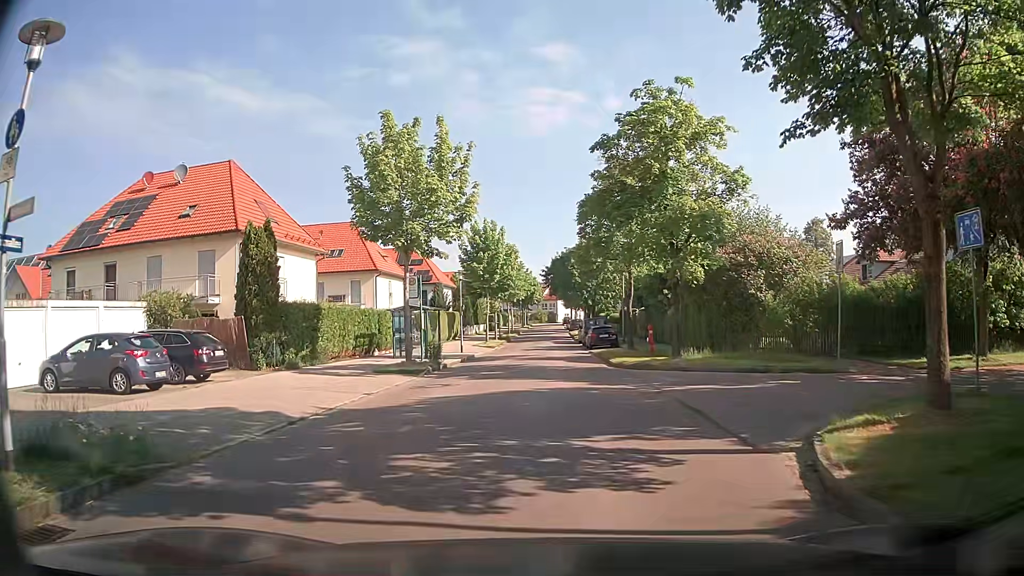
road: residential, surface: asphalt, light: Day
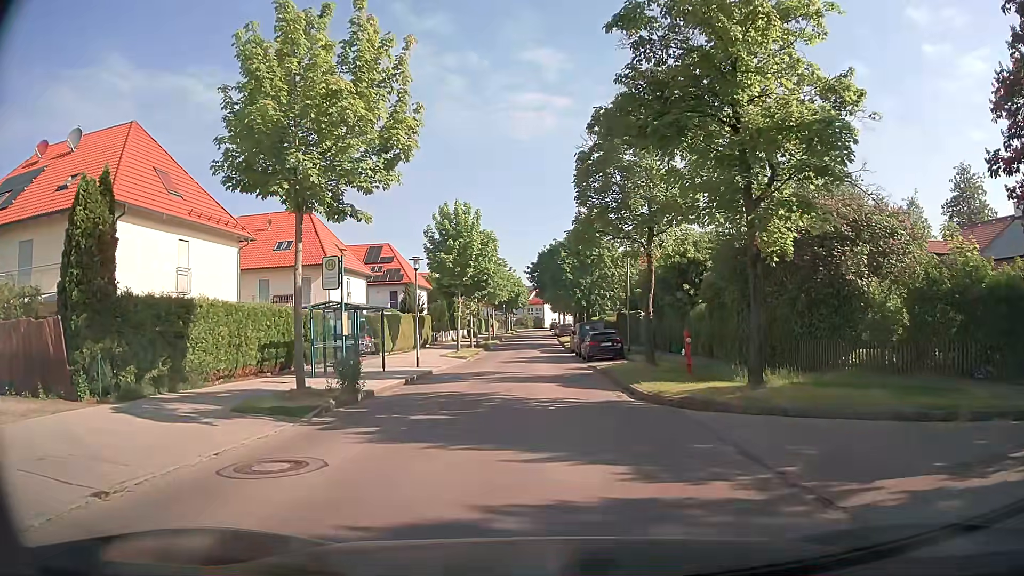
(+0.3, +9.4) m; +2°
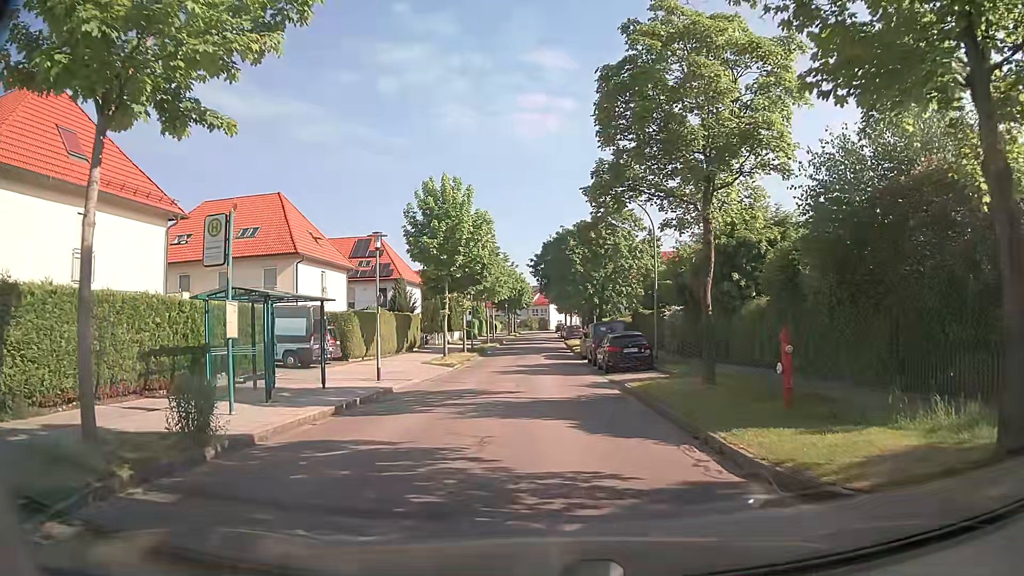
(+0.1, +7.5) m; 0°
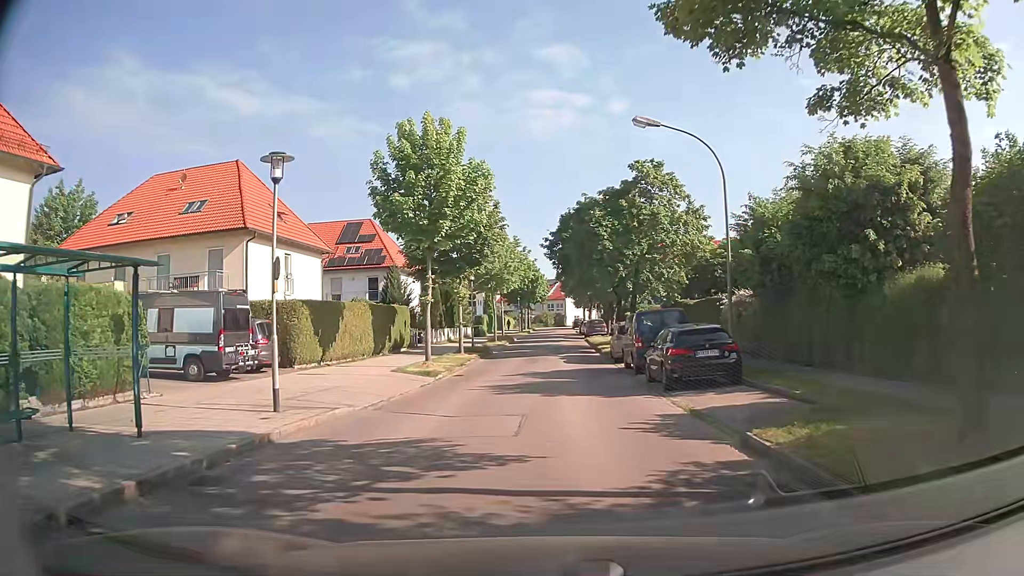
(-0.1, +9.4) m; -1°
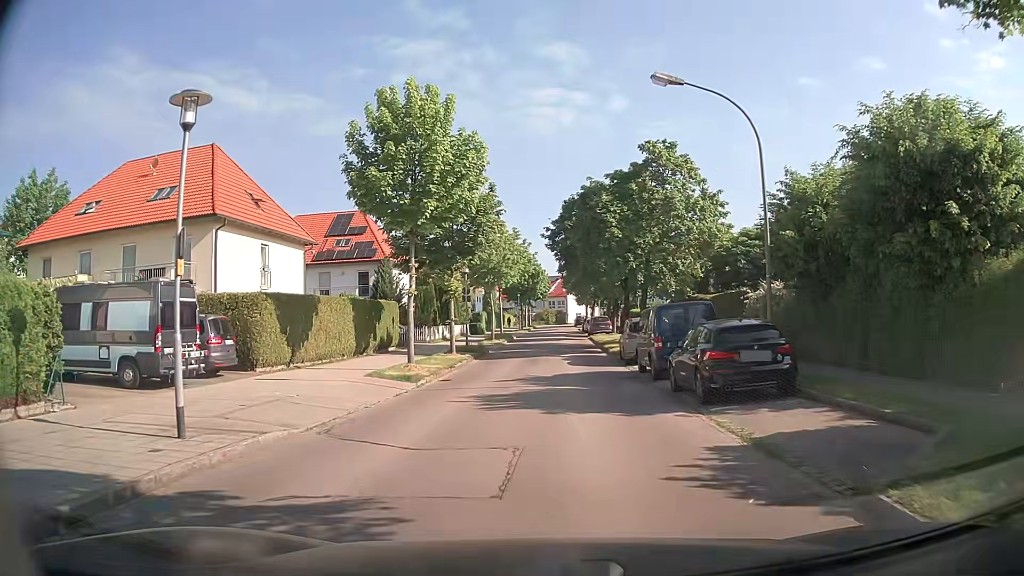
(0.0, +3.4) m; +1°
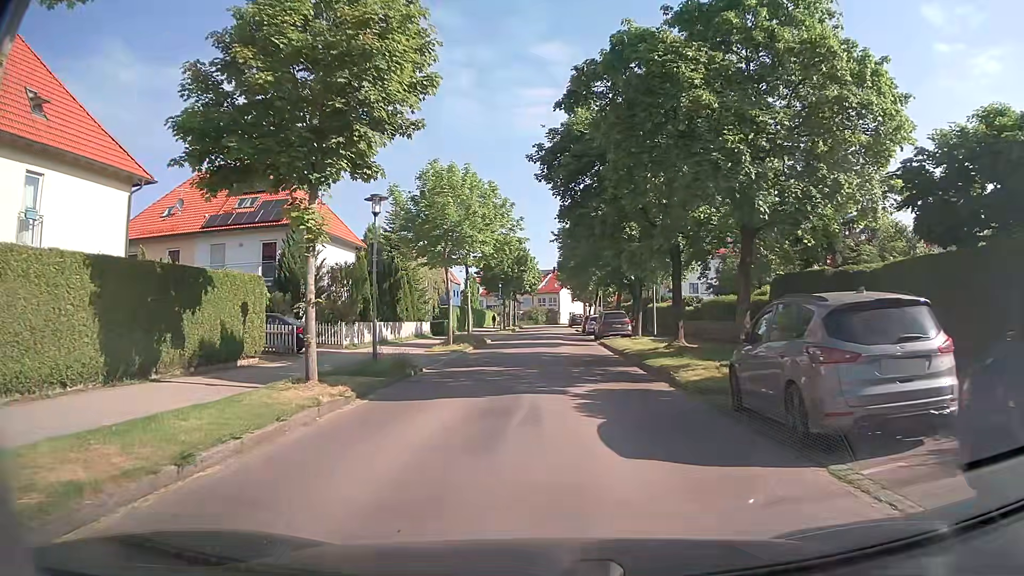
(-0.1, +17.5) m; -1°
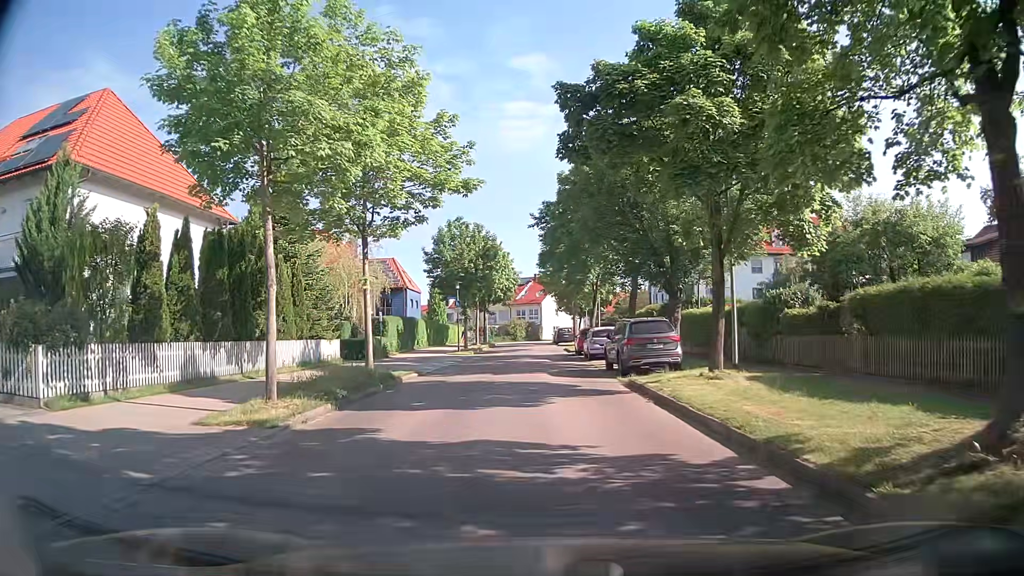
(+0.6, +18.2) m; +3°
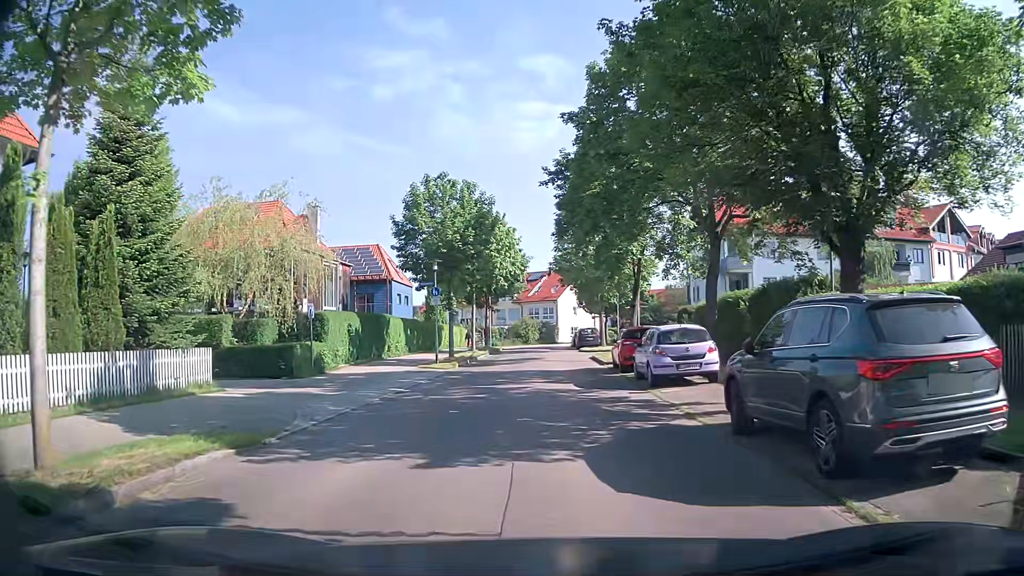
(-0.1, +14.1) m; -1°
(0, +10) (0, +20) (0, +30) (0, +40) (0, +50) (-1, +60) (0, +70) (+4, +79) (+10, +87) (+17, +94) m
